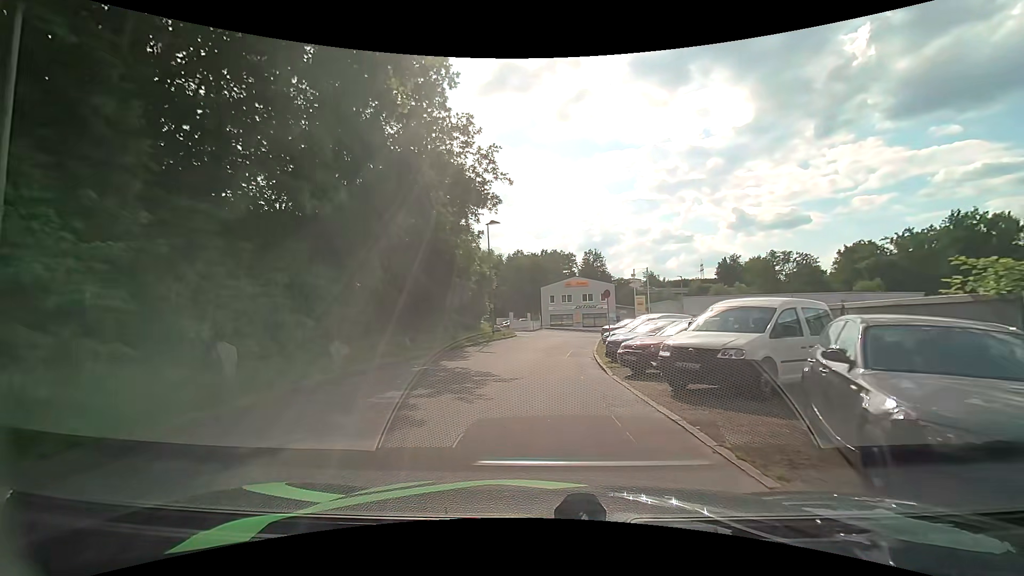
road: residential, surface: asphalt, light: Day
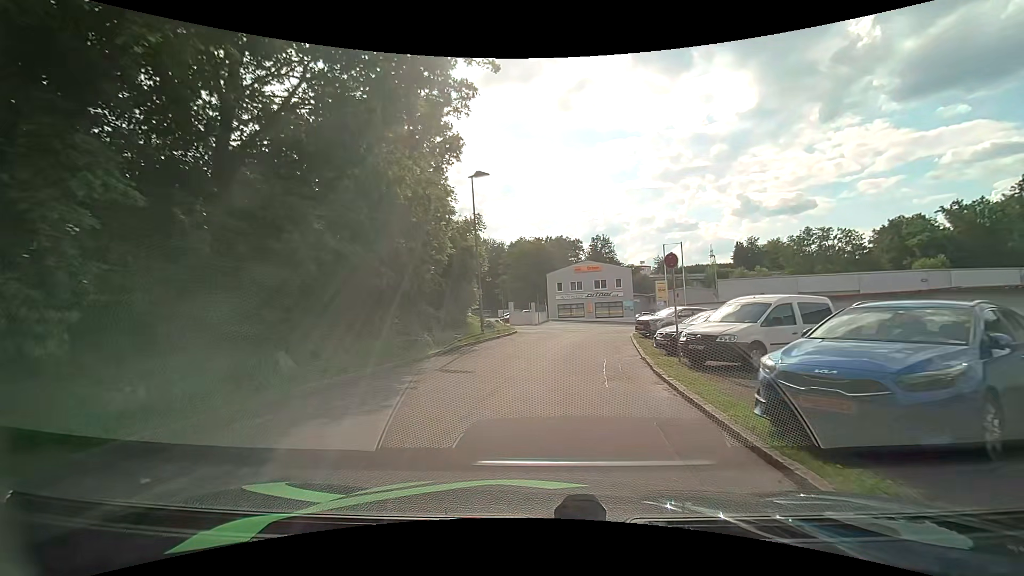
(-0.1, +10.5) m; 0°
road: service
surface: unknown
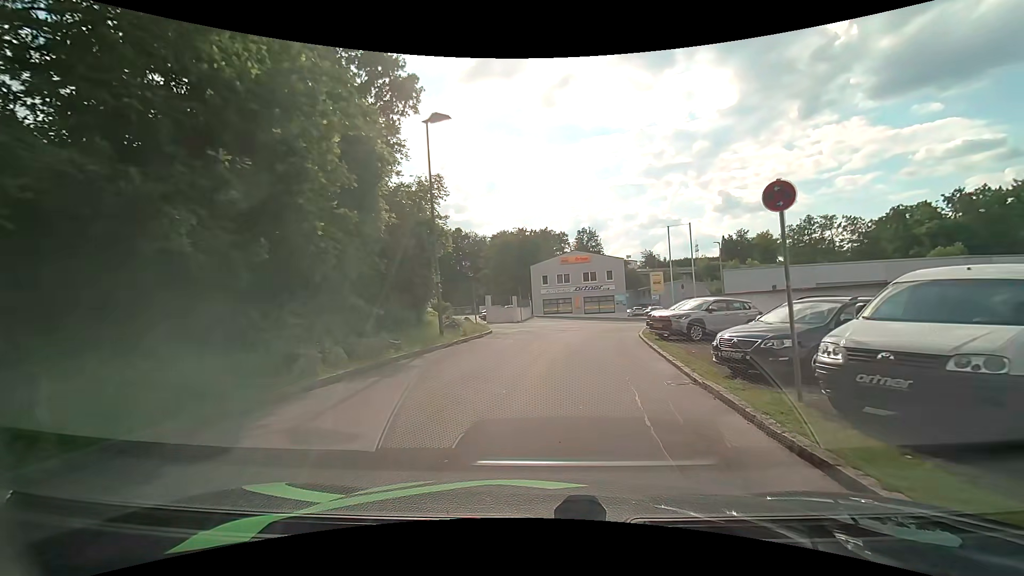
(+0.1, +6.8) m; +1°
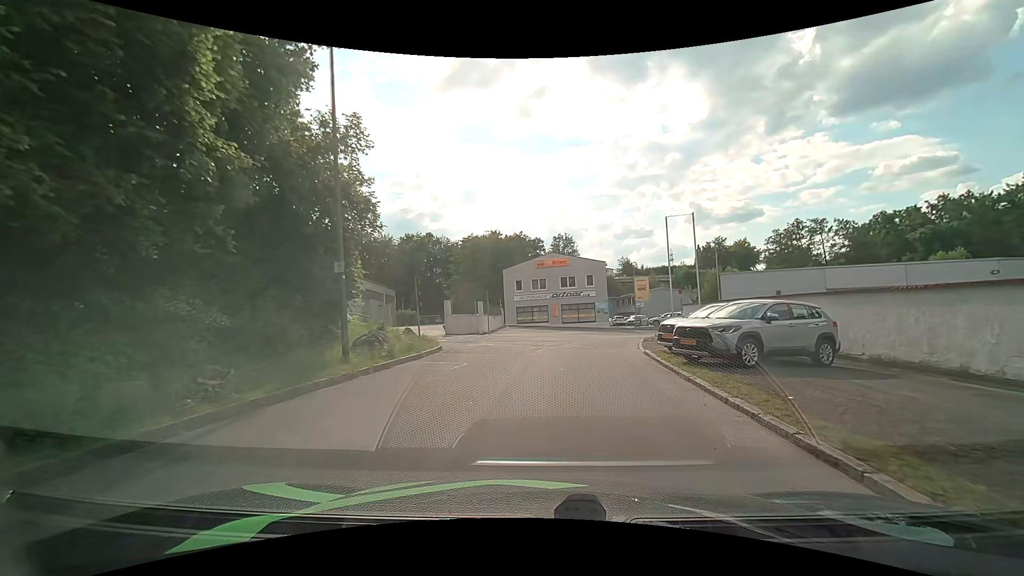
(+0.2, +6.5) m; +2°
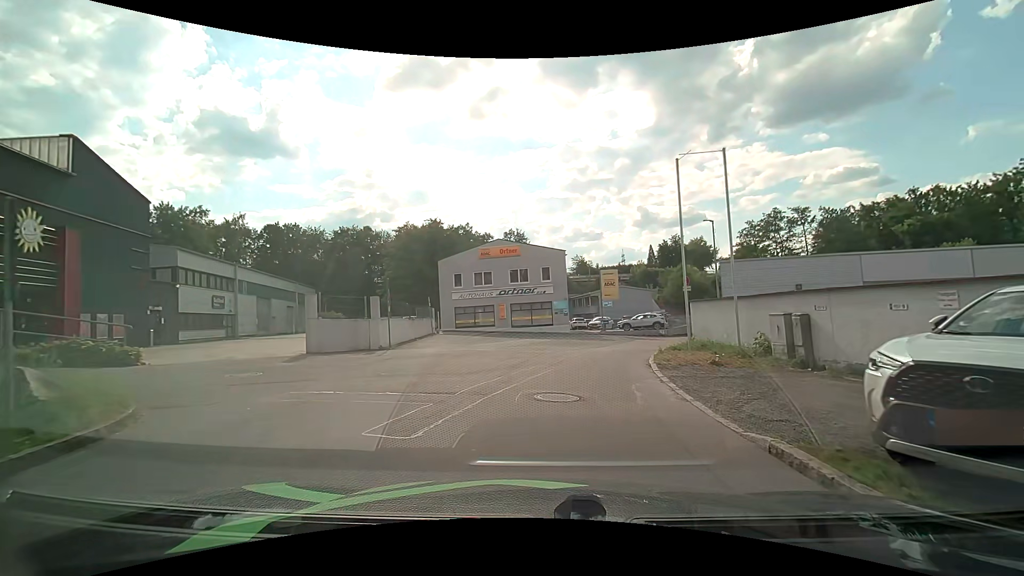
(+0.7, +12.0) m; +6°
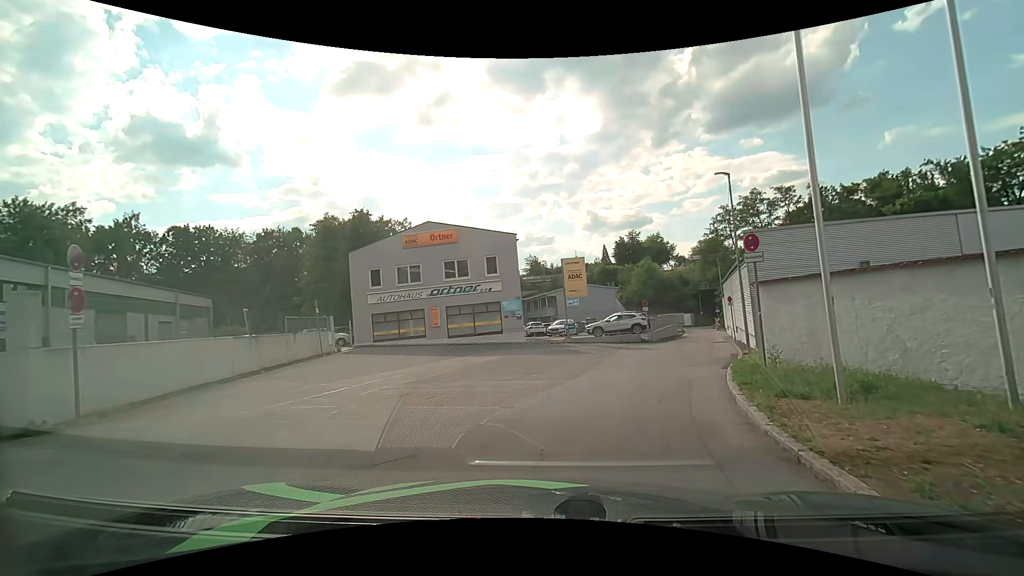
(+0.5, +11.4) m; +4°
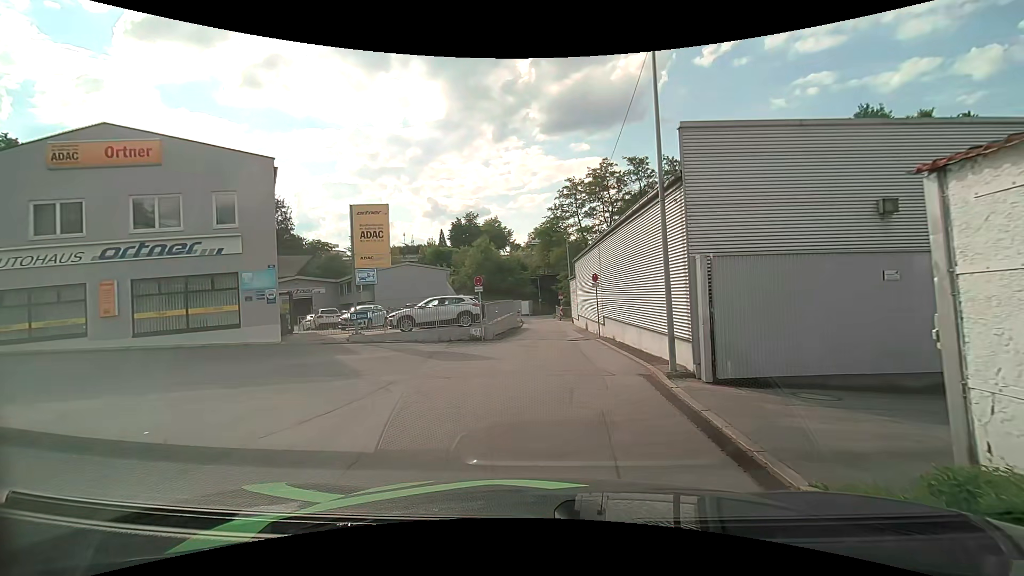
(+2.2, +12.6) m; +18°
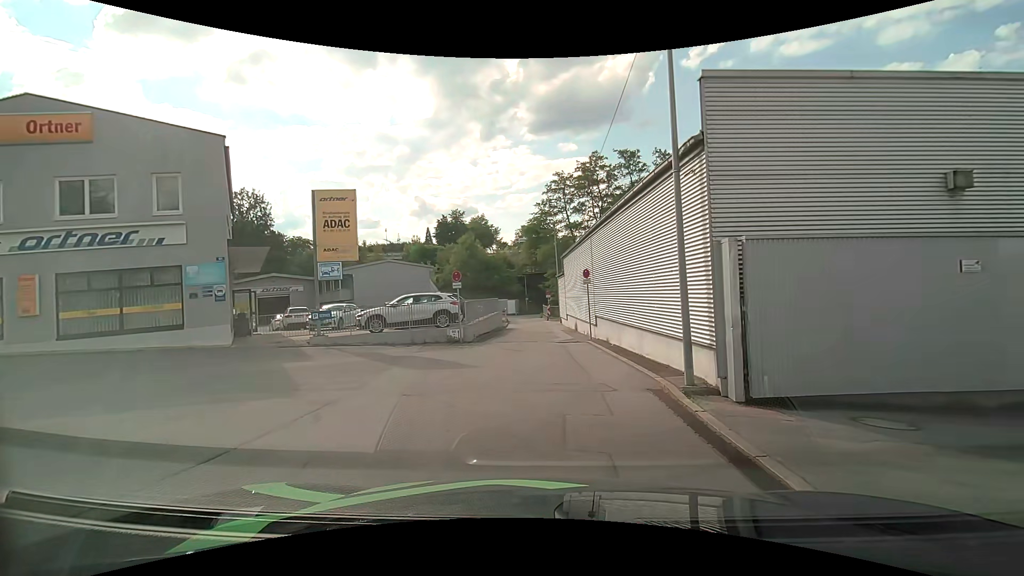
(+0.1, +2.2) m; +2°
(-1, +10) (-9, +13) (-12, +5) (-8, -4) (-3, -13) (+2, -22) (+6, -31) (+11, -40) (+16, -48) (+22, -57) m
